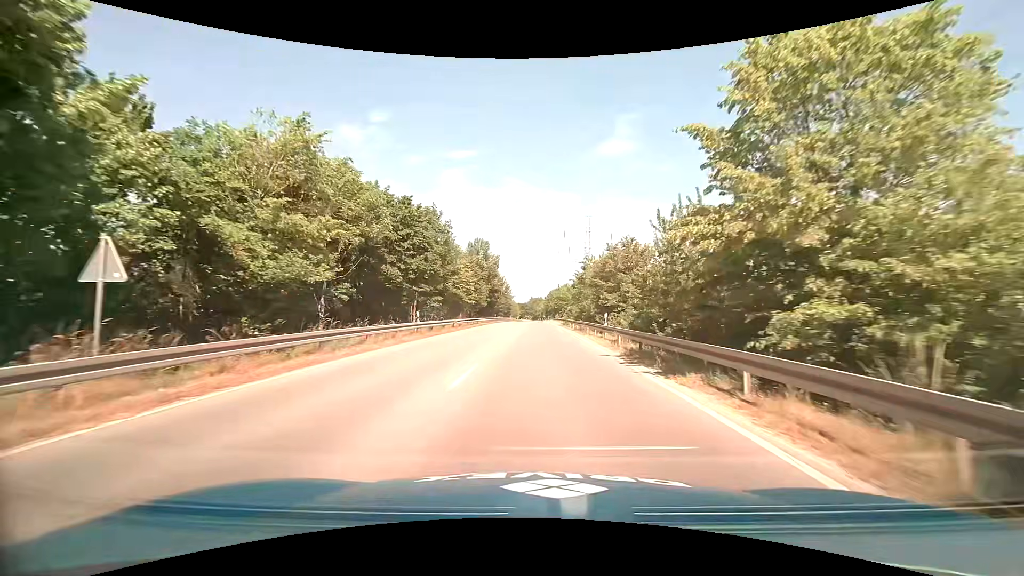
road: primary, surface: asphalt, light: Day
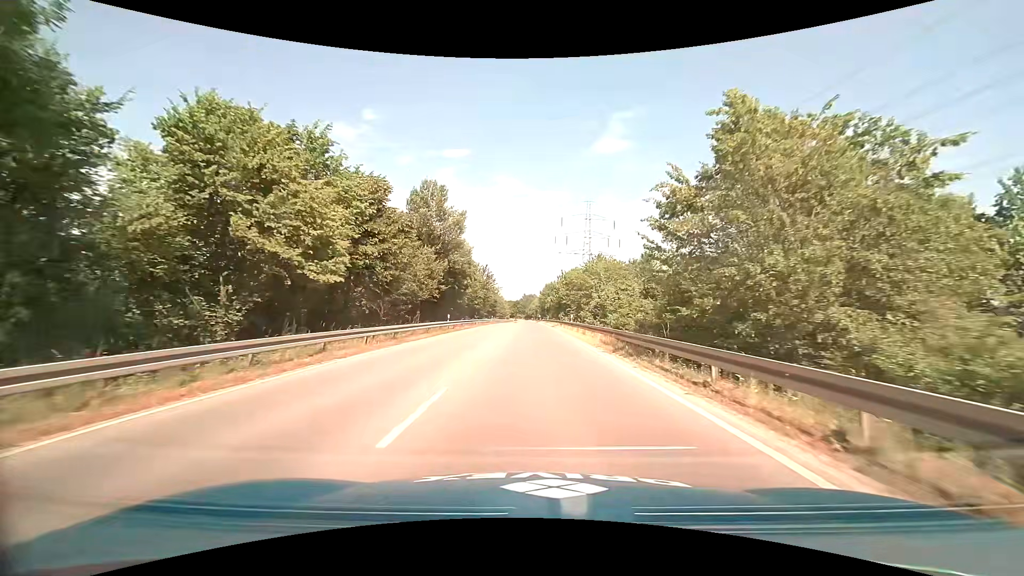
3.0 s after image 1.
(-0.2, +39.2) m; 0°
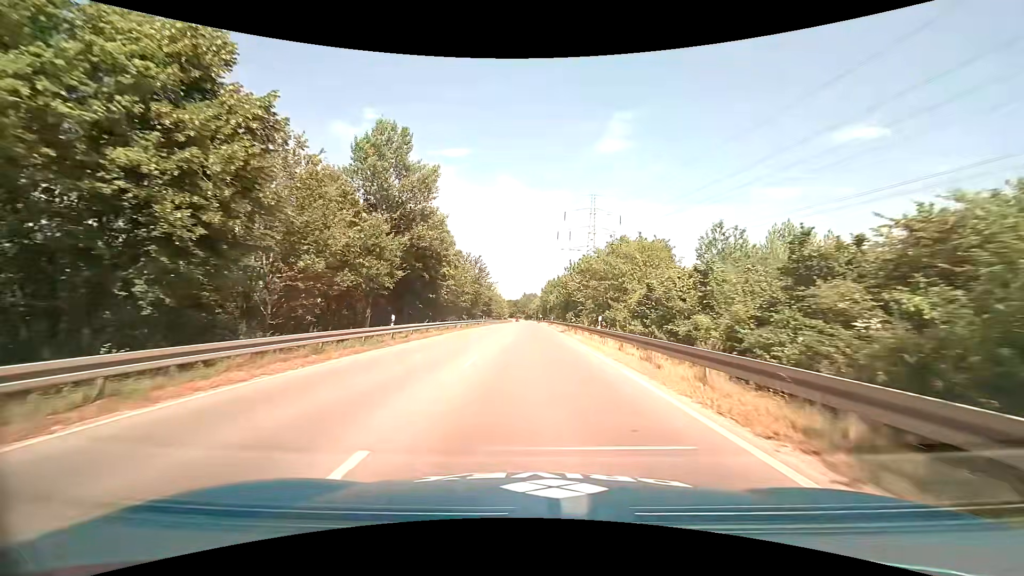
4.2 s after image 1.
(-0.1, +16.1) m; 0°
(0, +10) (0, +20) (0, +30) (0, +40) (0, +50) (0, +60) (0, +70) (0, +80) (0, +90) (0, +100) m
